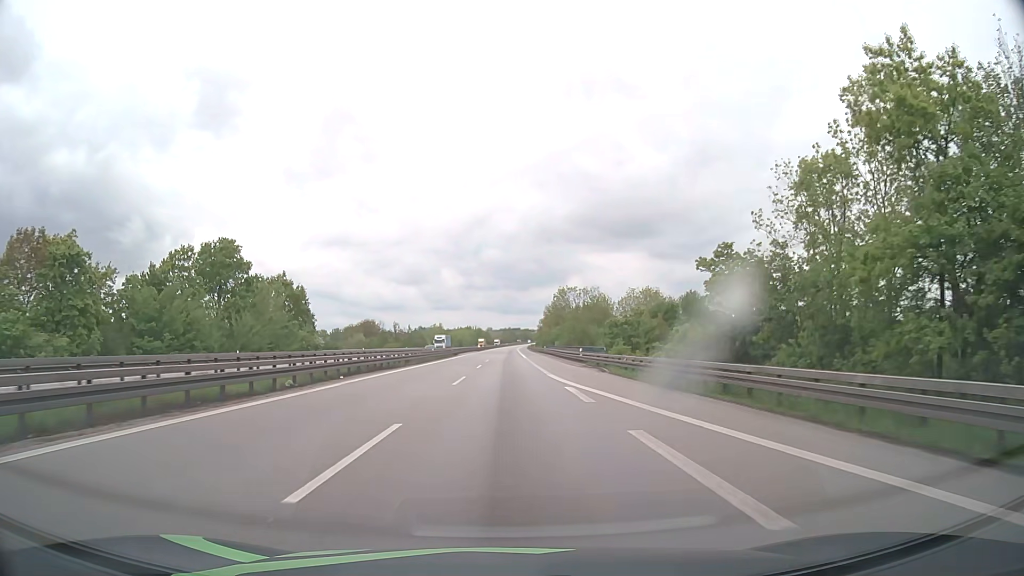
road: motorway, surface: asphalt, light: Day
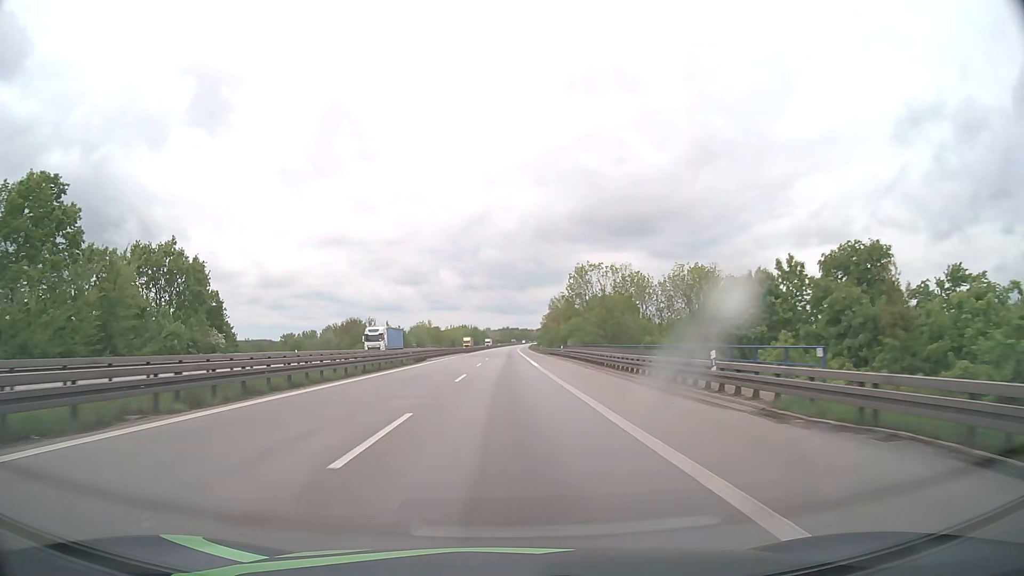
(+0.1, +34.9) m; 0°
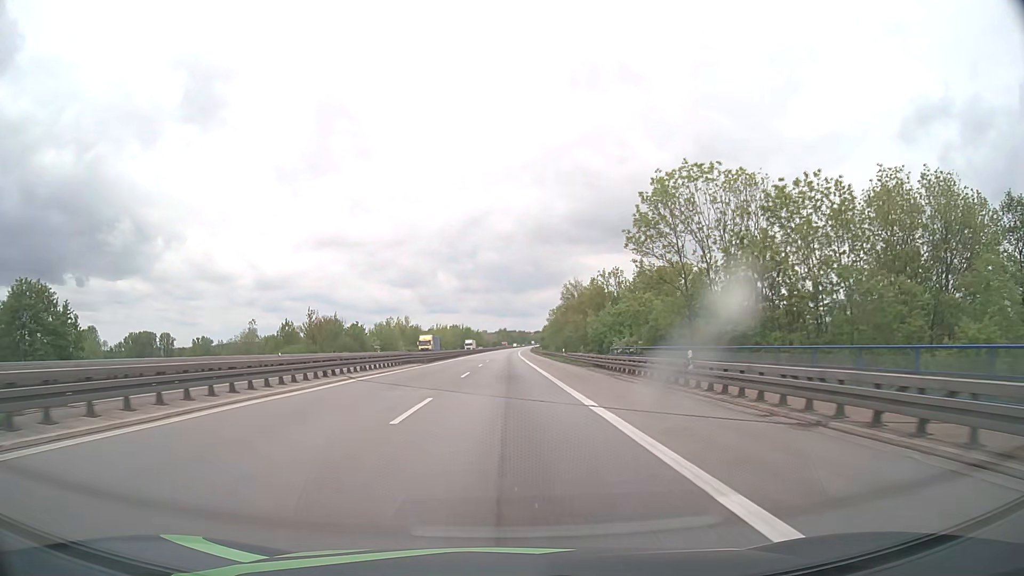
(+0.1, +50.4) m; 0°
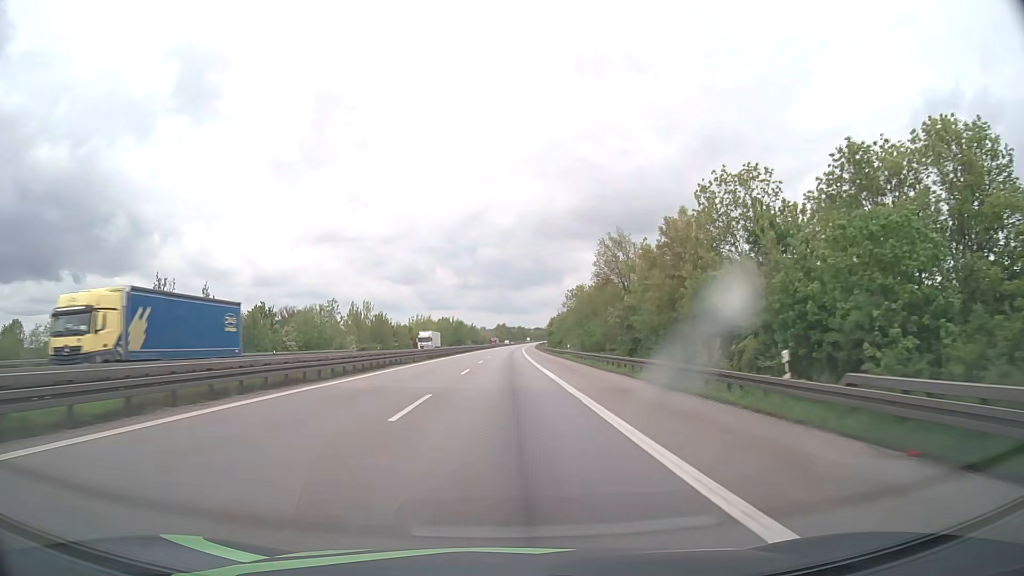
(+0.1, +54.6) m; 0°
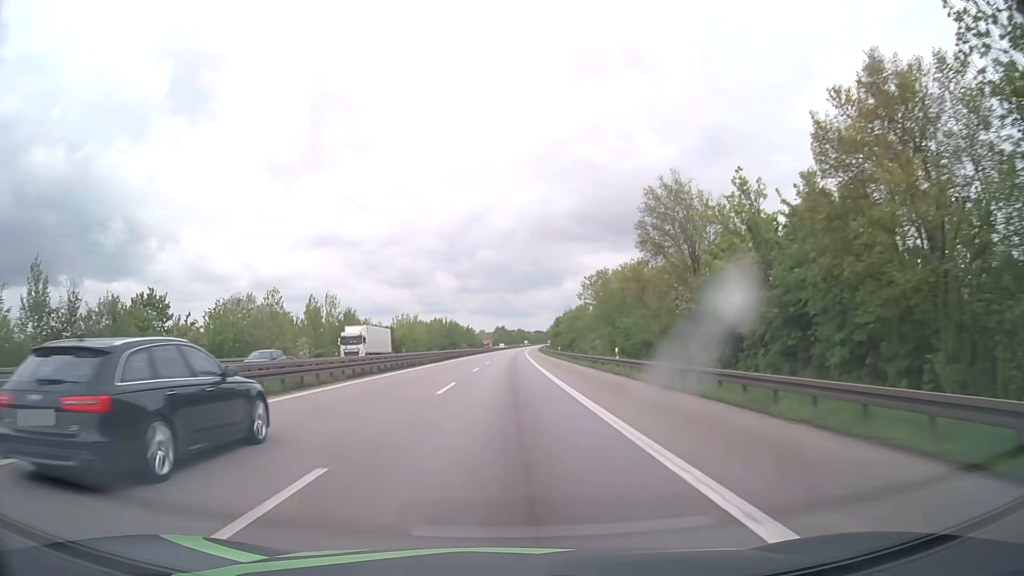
(0.0, +28.8) m; 0°
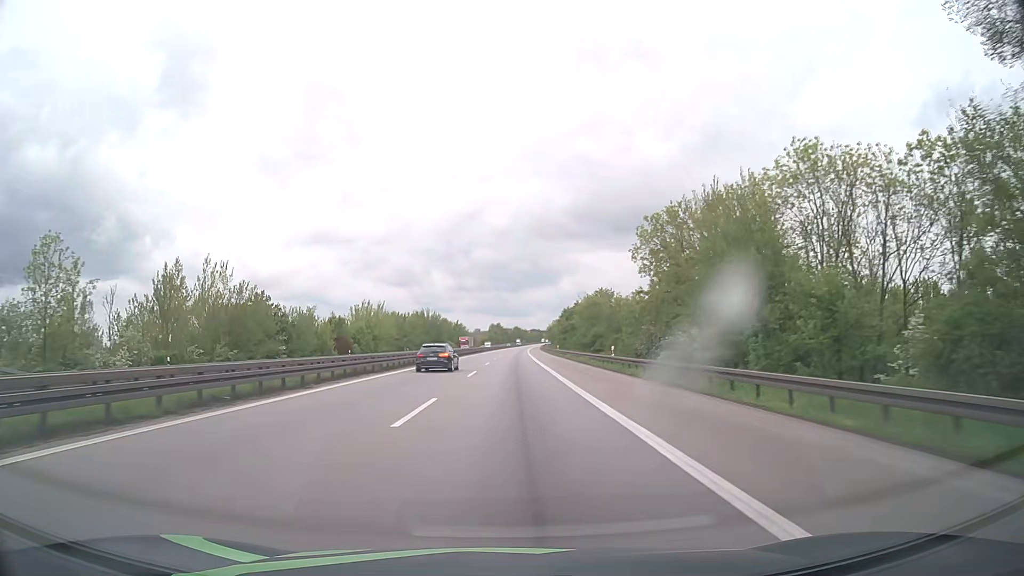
(0.0, +44.8) m; 0°
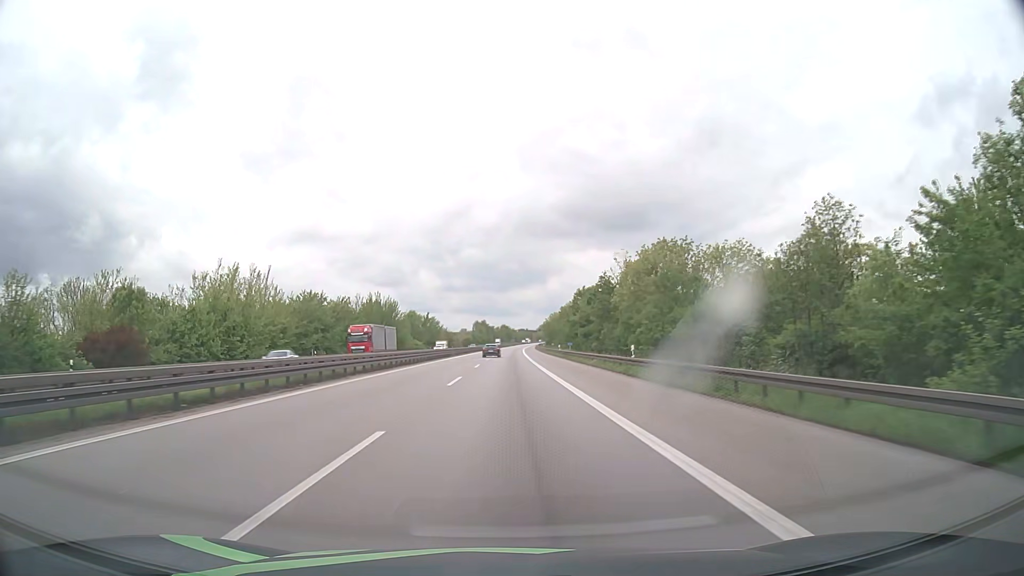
(+0.7, +61.3) m; +1°
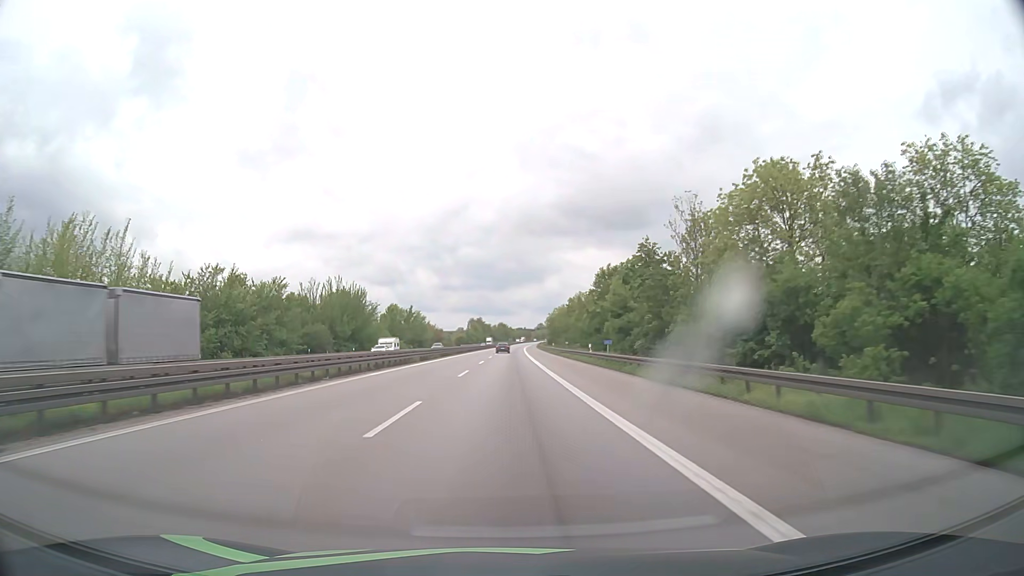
(+0.1, +31.1) m; 0°
(0, +10) (0, +20) (0, +30) (0, +40) (0, +50) (0, +60) (0, +70) (0, +80) (0, +90) (+1, +100) m
